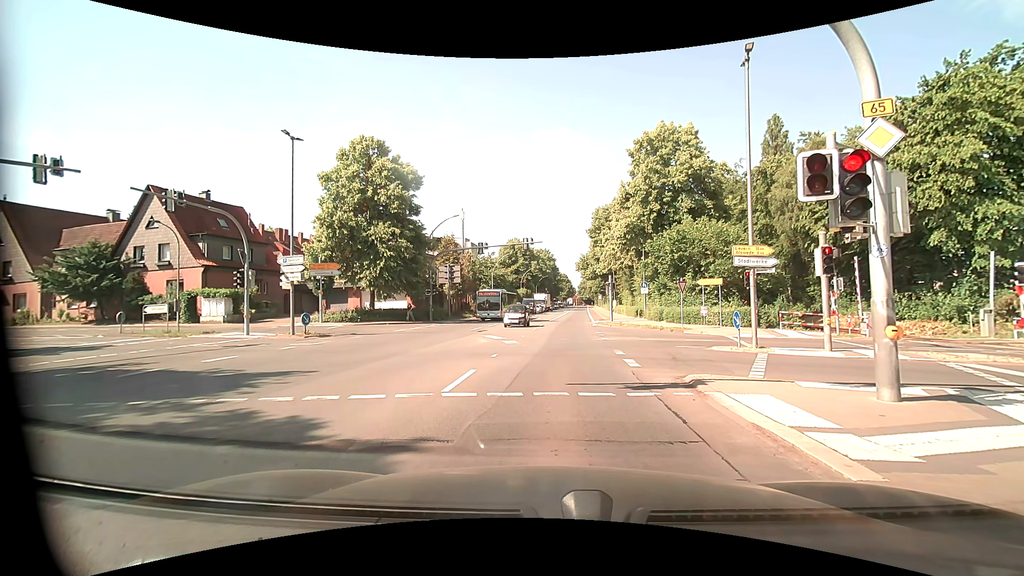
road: primary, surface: asphalt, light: Day
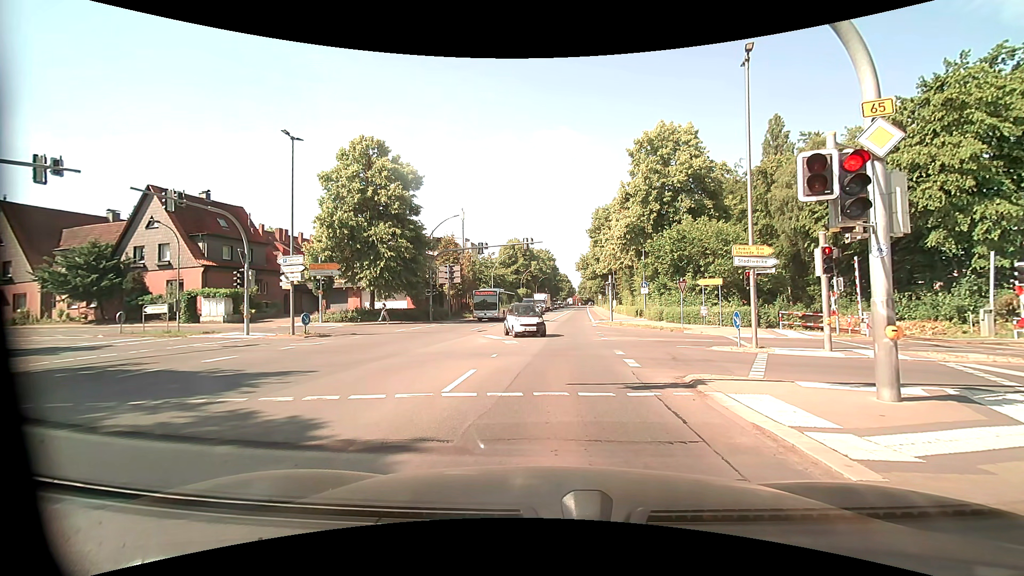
(0.0, 0.0) m; 0°
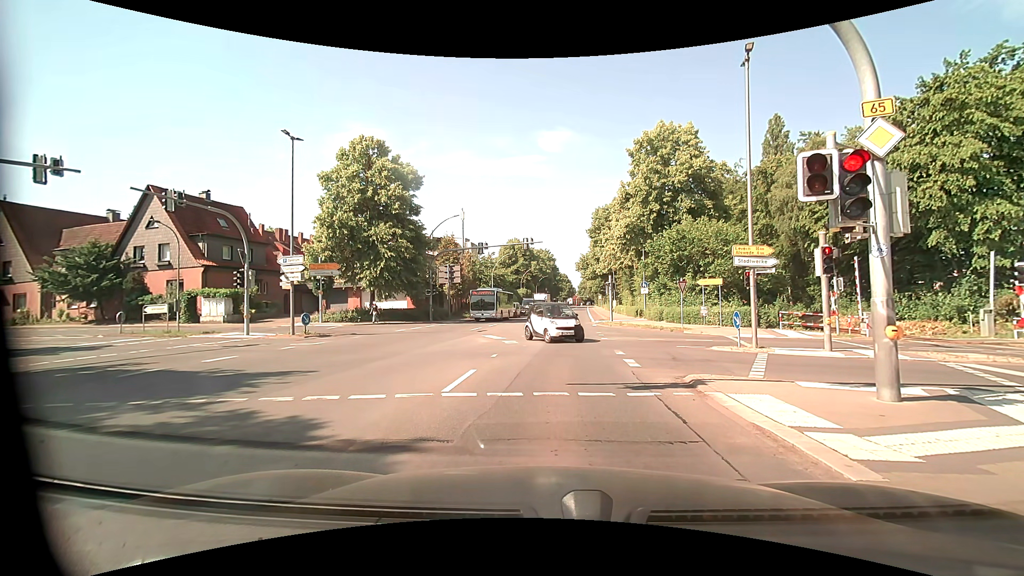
(0.0, 0.0) m; 0°
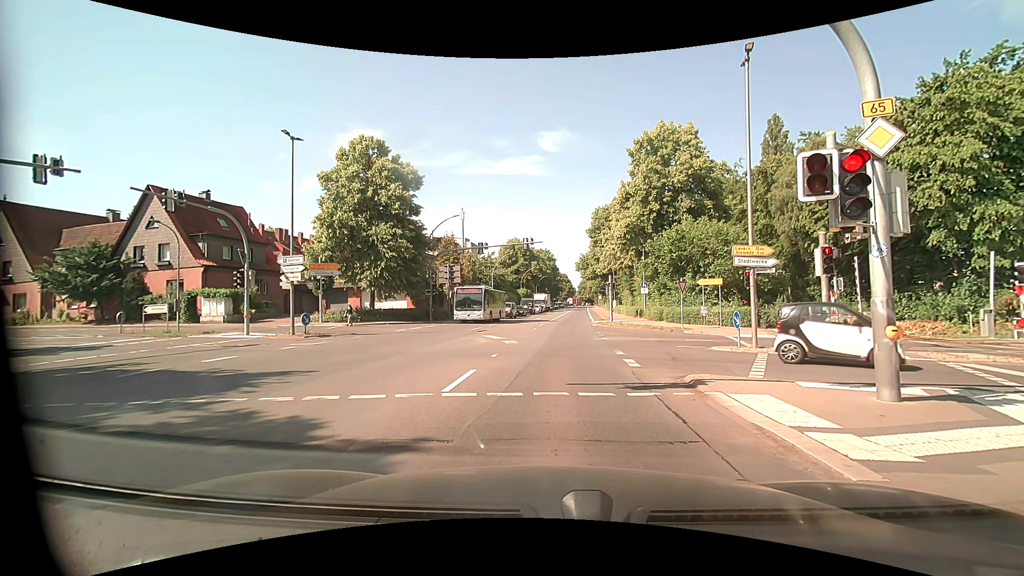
(0.0, 0.0) m; 0°
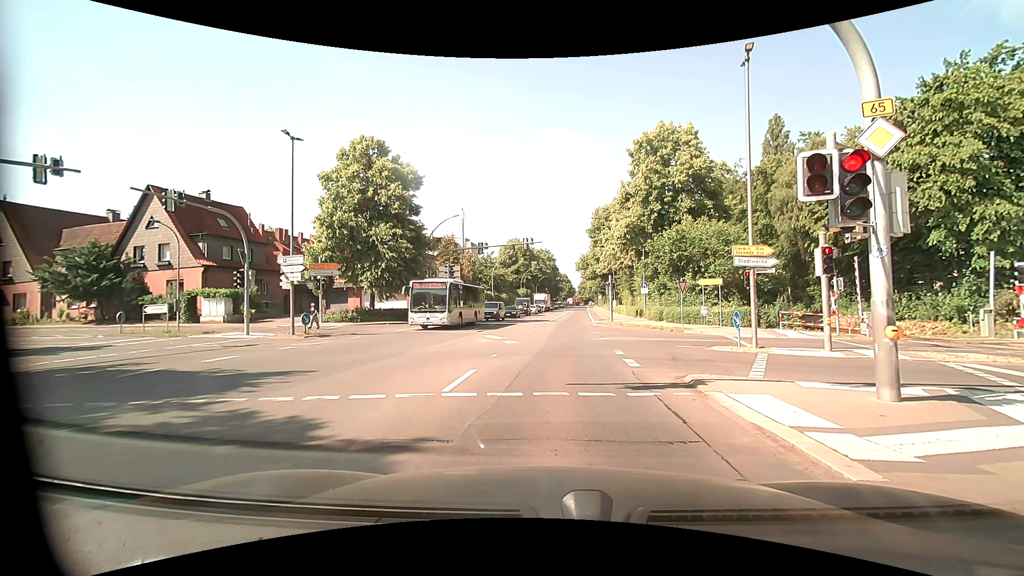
(0.0, 0.0) m; 0°
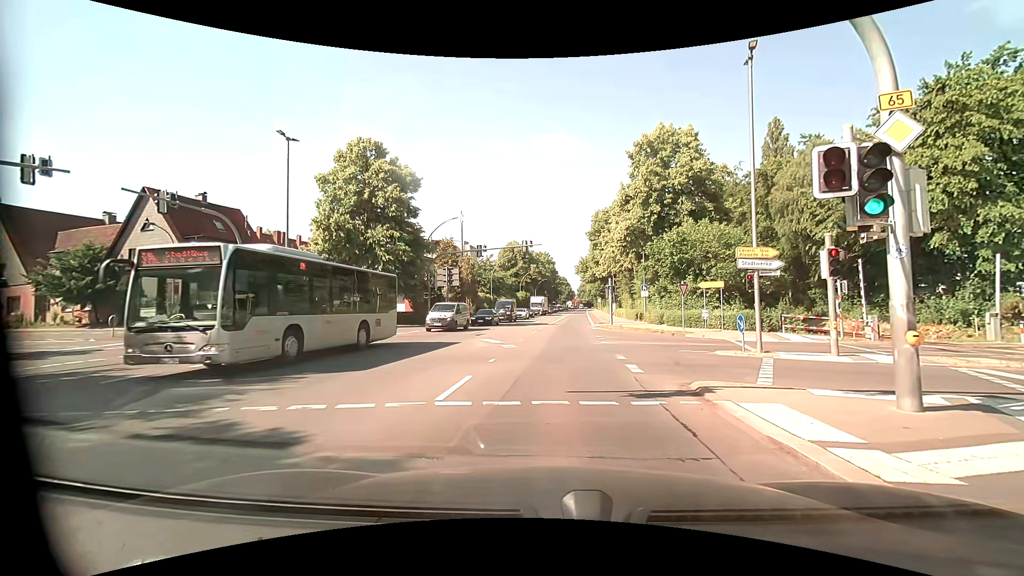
(0.0, +0.5) m; 0°
(0, +10) (+1, +20) (+1, +30) (+2, +40) (+3, +50) (+4, +60) (+4, +70) (+5, +80) (+6, +90) (+7, +100) m
